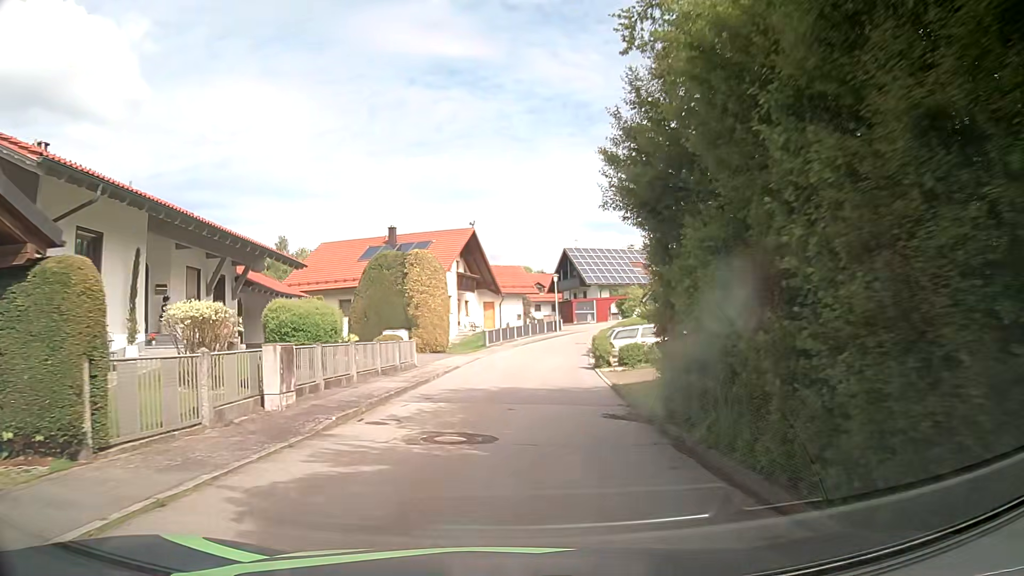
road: residential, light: Day
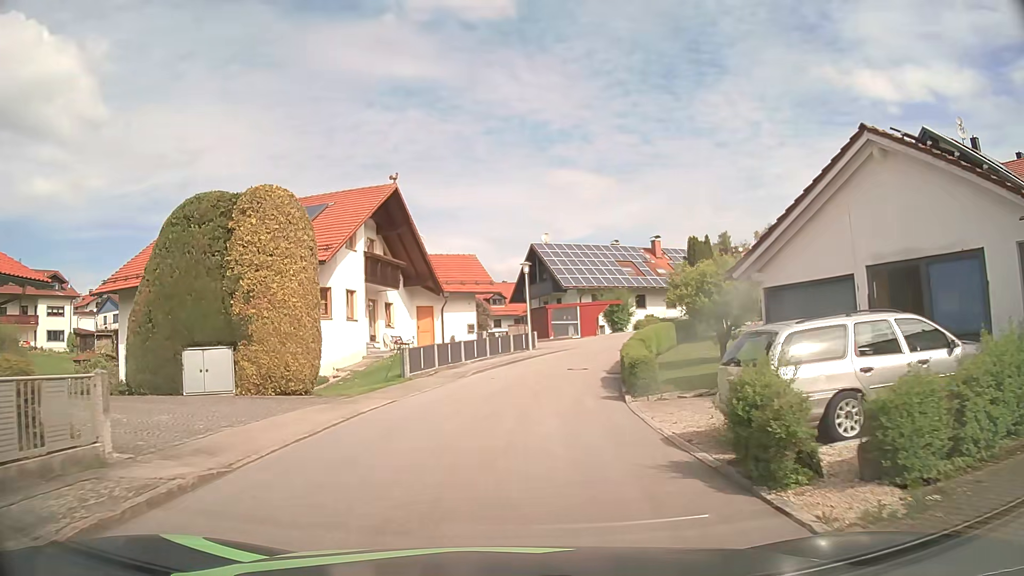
(+0.6, +18.9) m; +4°
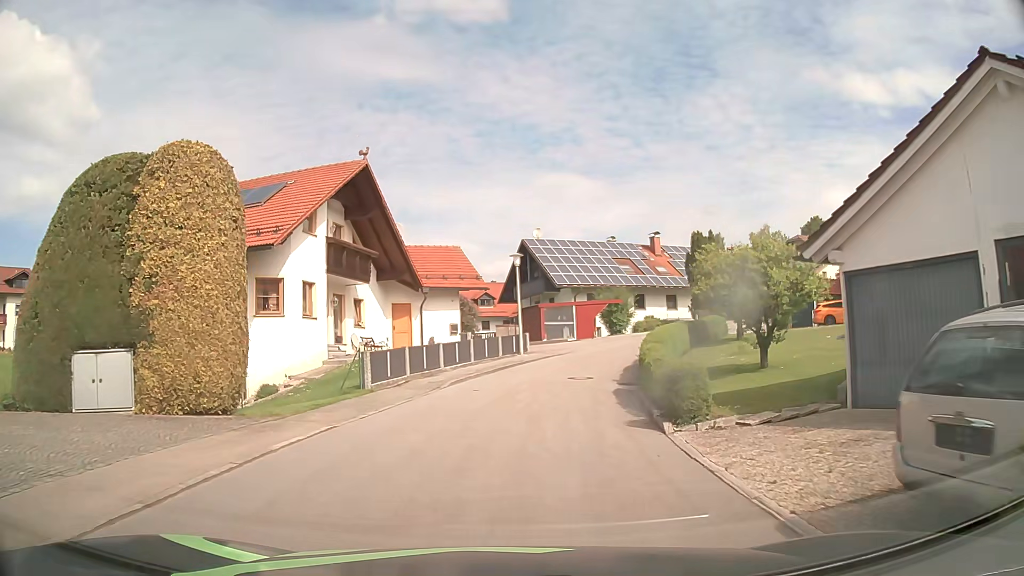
(0.0, +4.5) m; 0°
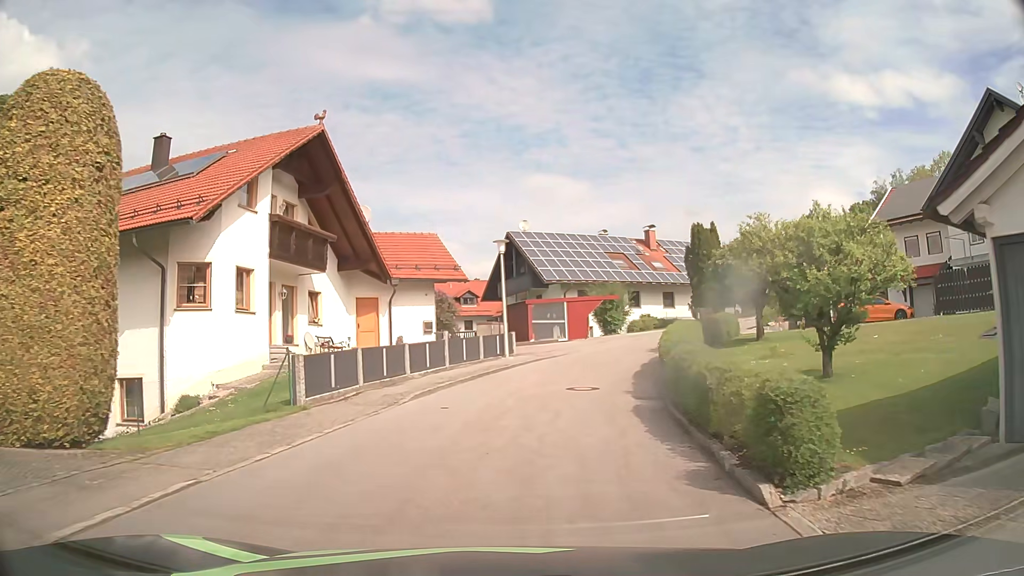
(+0.1, +4.5) m; +2°
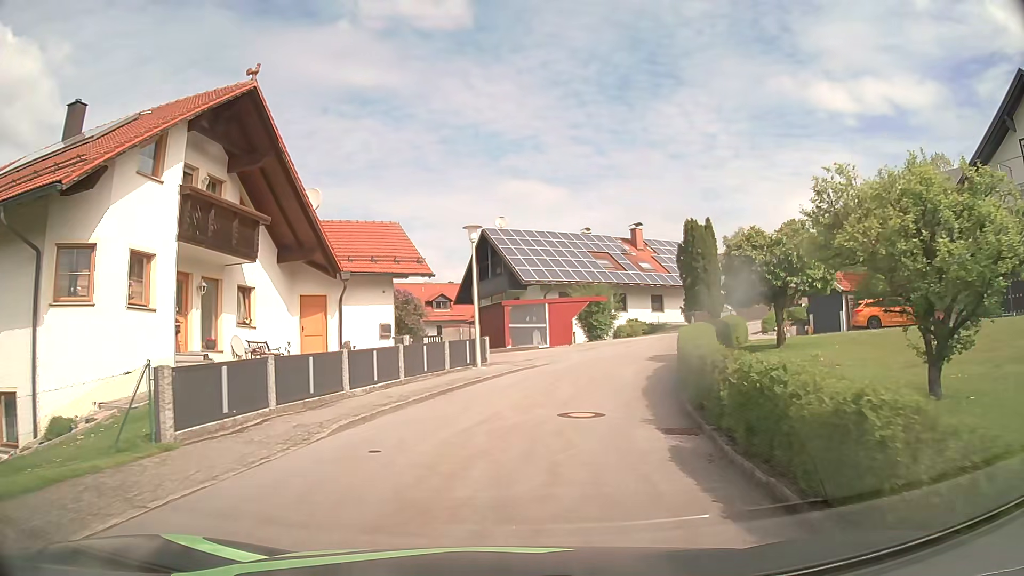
(+0.1, +4.5) m; +2°
(+1, +10) (+3, +20) (+7, +29) (+13, +37) (+20, +44) (+28, +50) (+27, +60) (+23, +69) (+18, +78) (+13, +86) m
